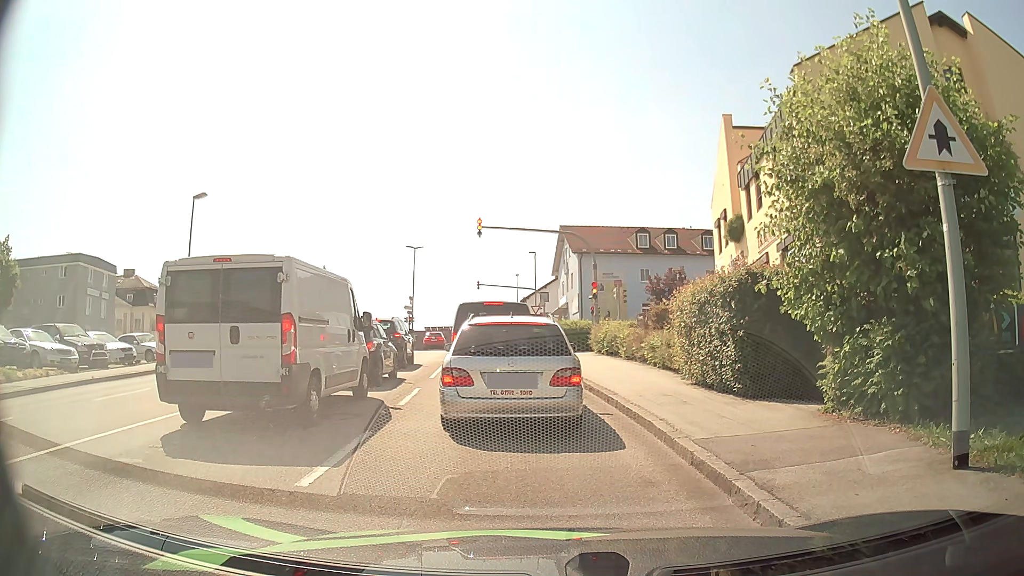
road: tertiary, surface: asphalt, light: Day
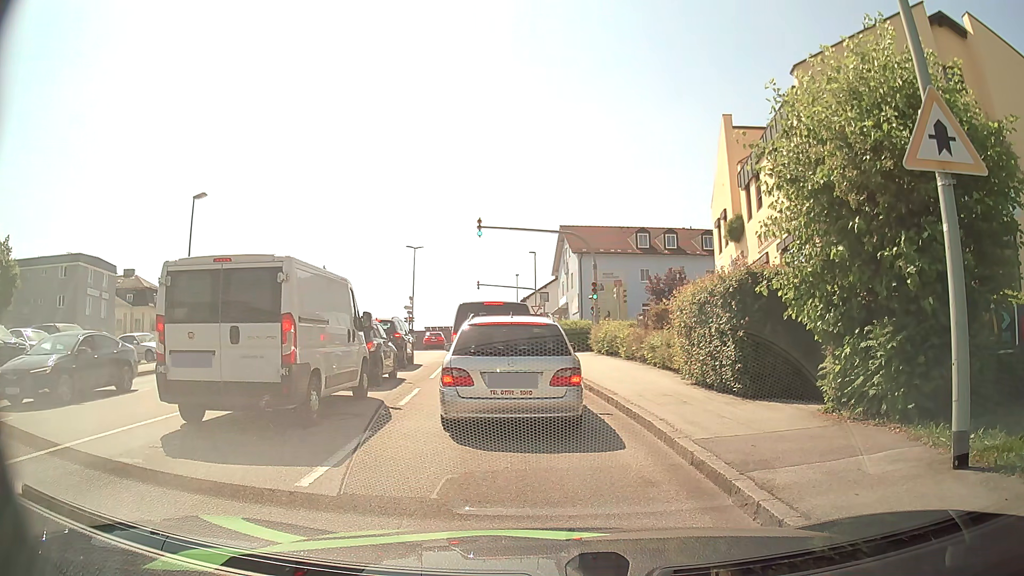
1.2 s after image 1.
(0.0, 0.0) m; 0°
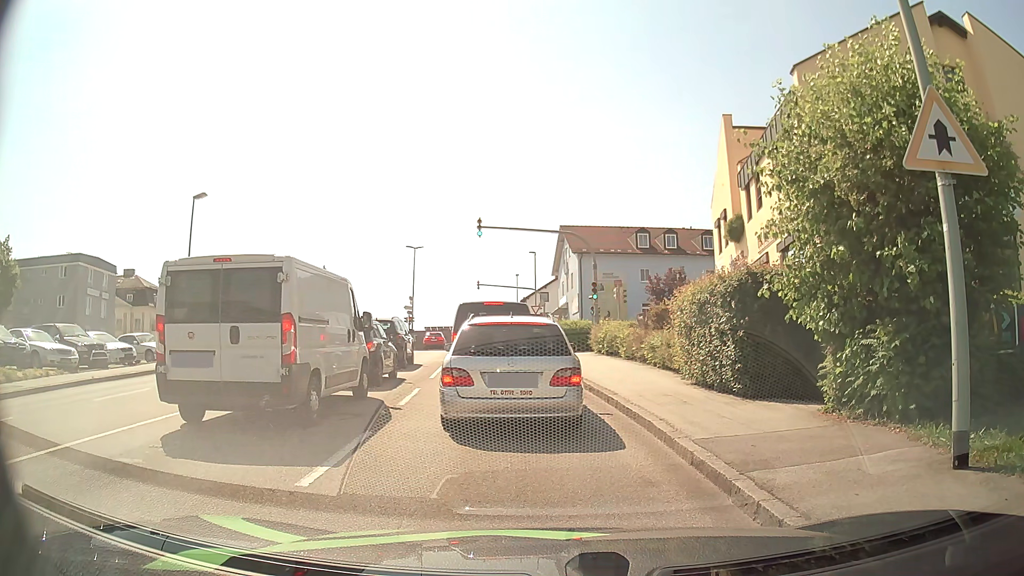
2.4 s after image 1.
(0.0, 0.0) m; 0°
(0, +10) (-2, +20) (-3, +30) (0, +39) (+9, +43) (+19, +43) (+29, +42) (+39, +40) (+49, +38) (+58, +35) m
